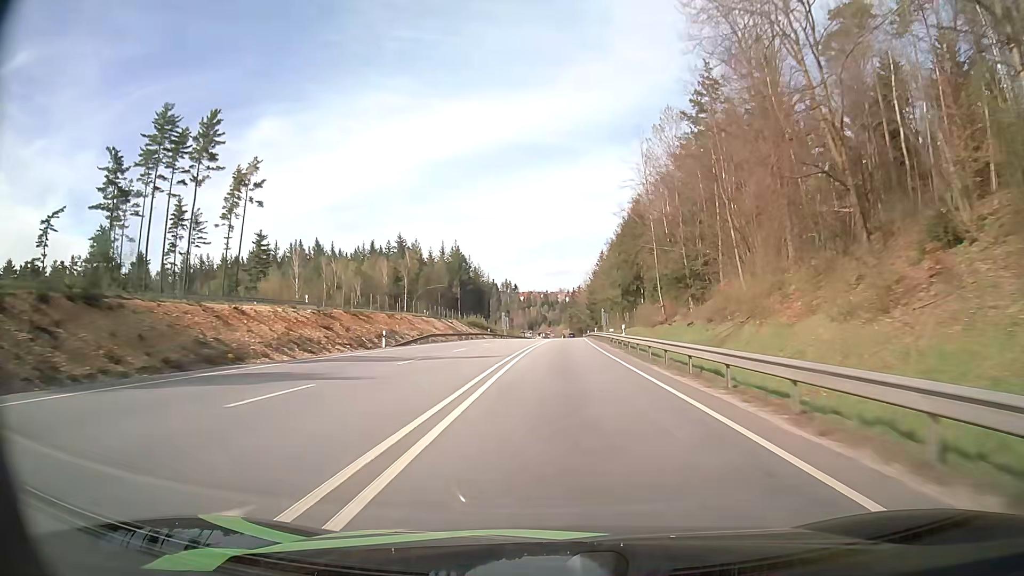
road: primary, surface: asphalt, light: Day
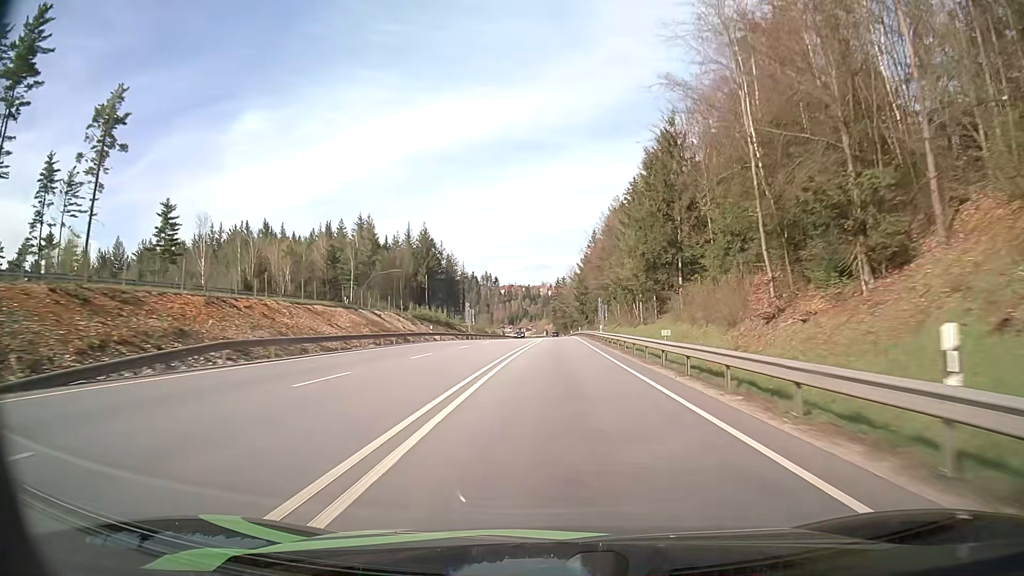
(+0.5, +32.6) m; +2°
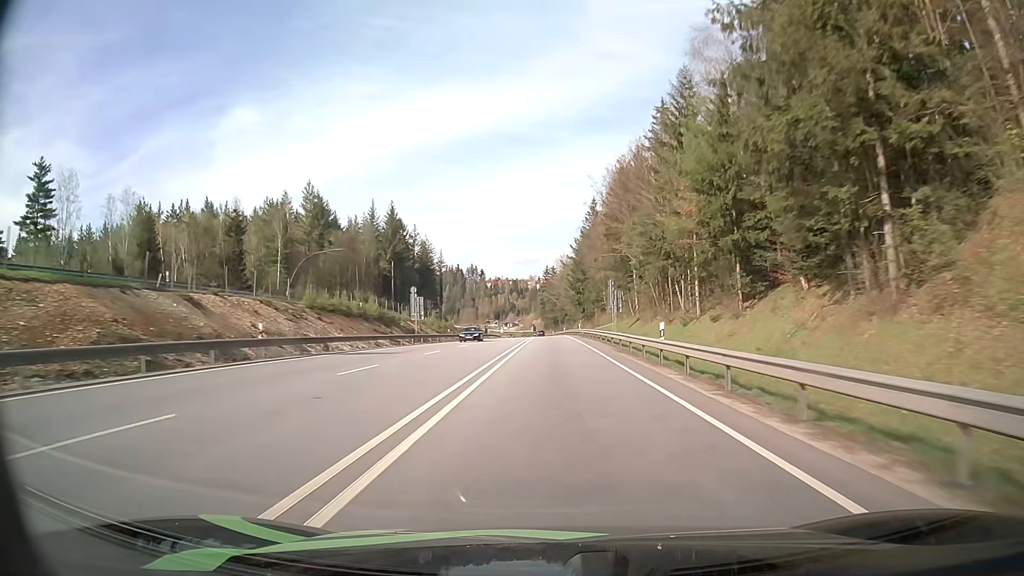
(+0.2, +32.6) m; +1°
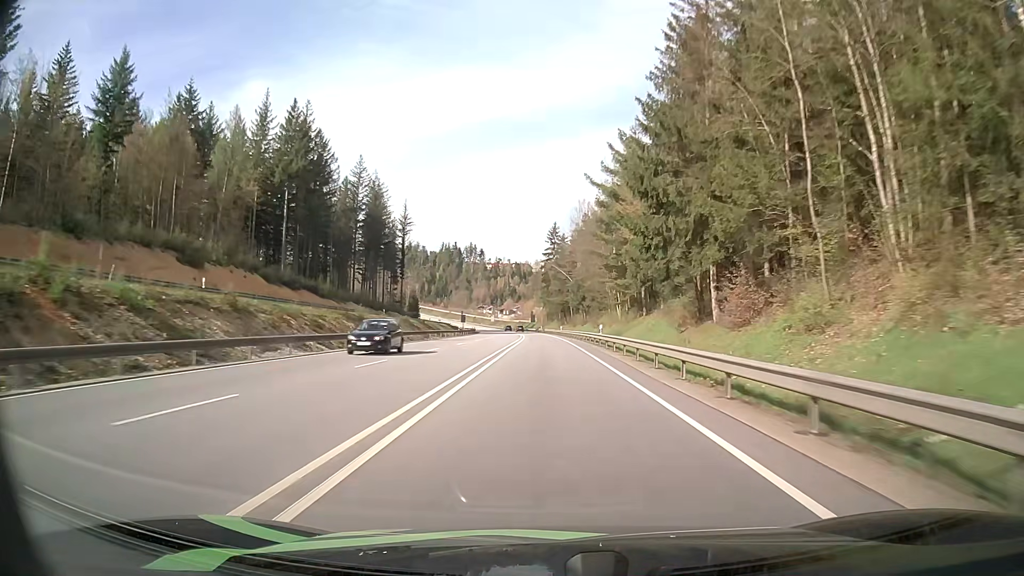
(+0.3, +81.3) m; 0°
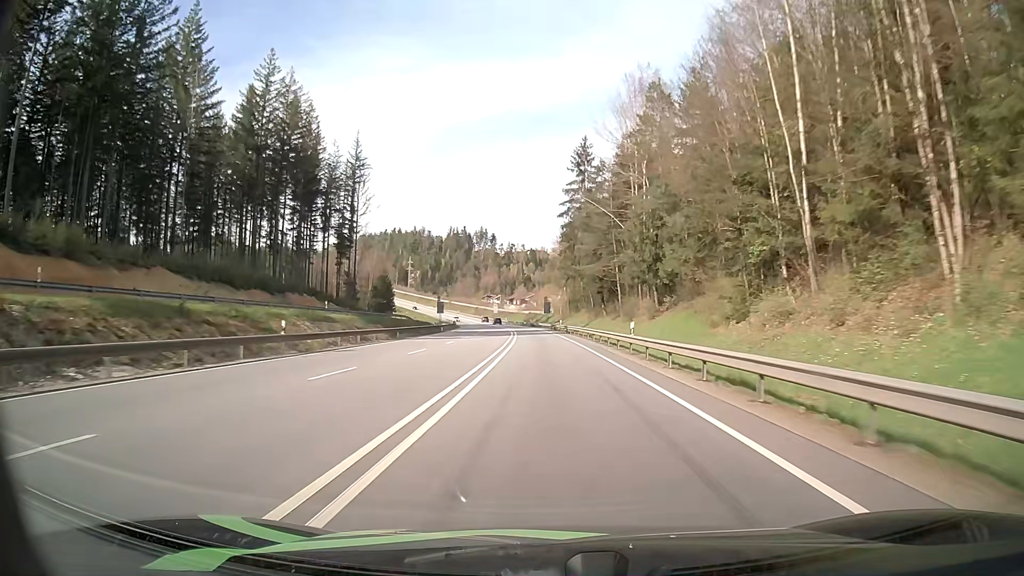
(-0.7, +65.0) m; -2°
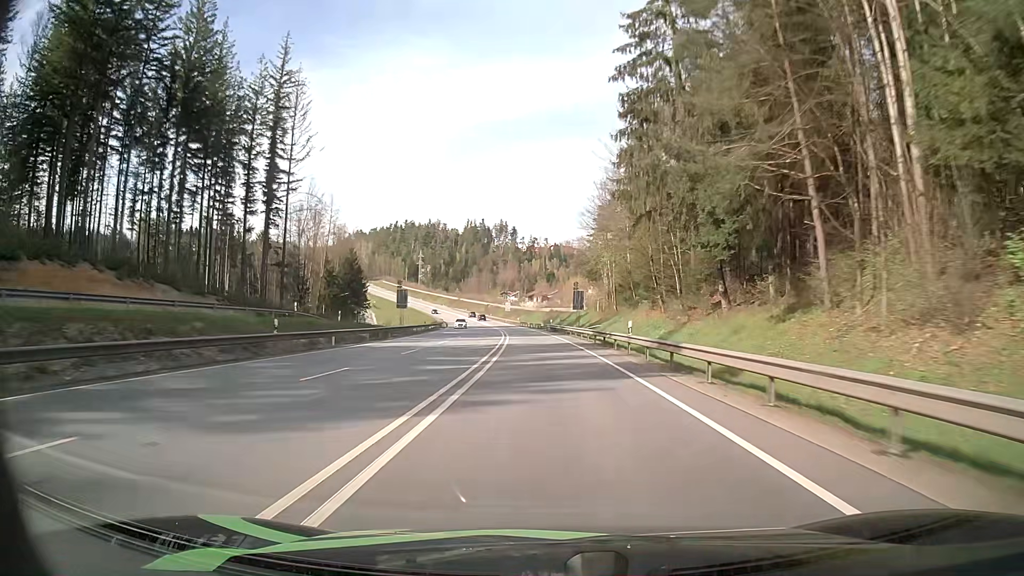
(-0.5, +48.6) m; -2°
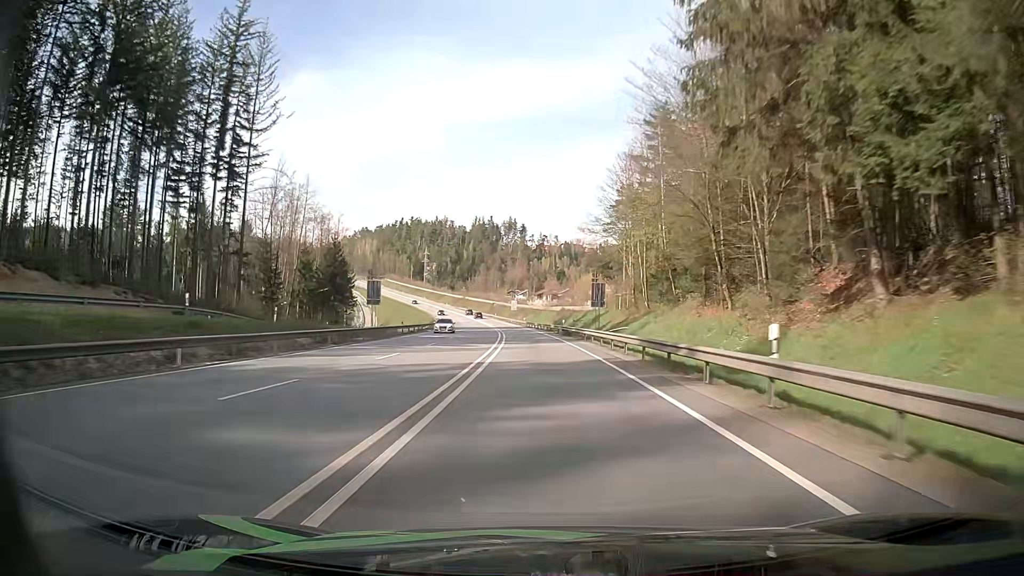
(-0.1, +16.1) m; -1°
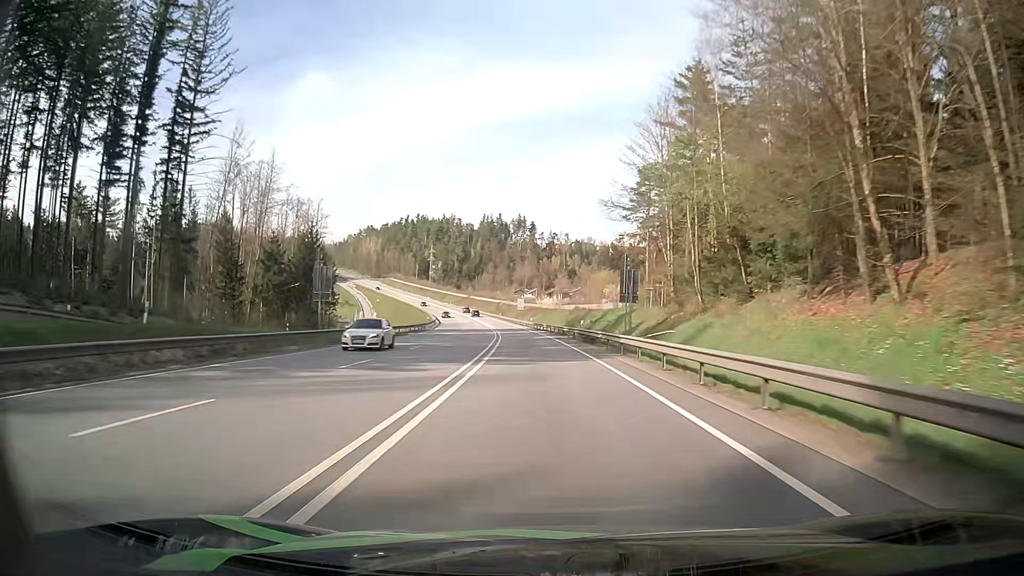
(-0.1, +16.1) m; 0°
(0, +10) (0, +20) (-1, +30) (-1, +40) (-2, +50) (-3, +60) (-4, +70) (-5, +80) (-6, +90) (-8, +100) m
